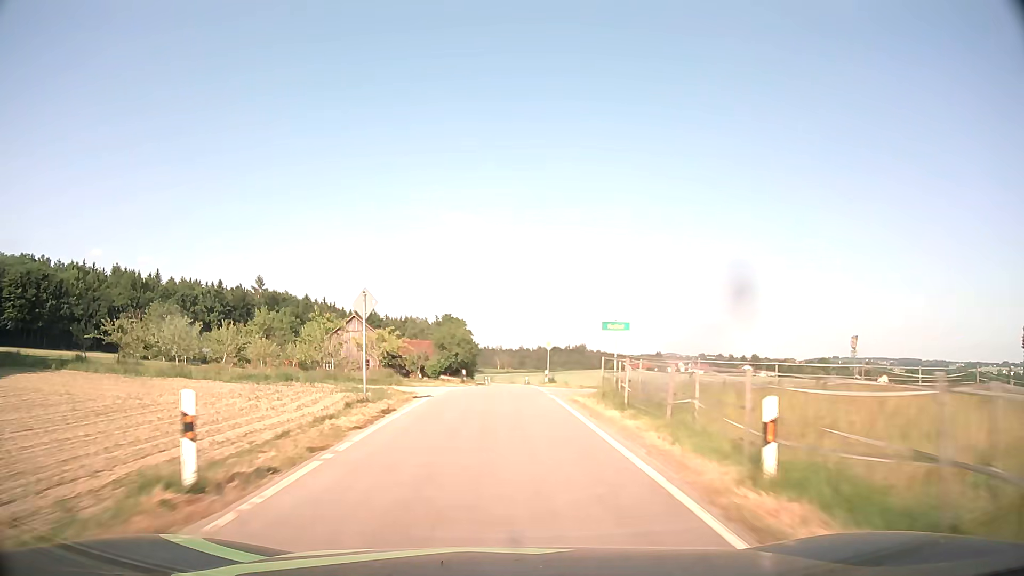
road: tertiary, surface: asphalt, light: Day
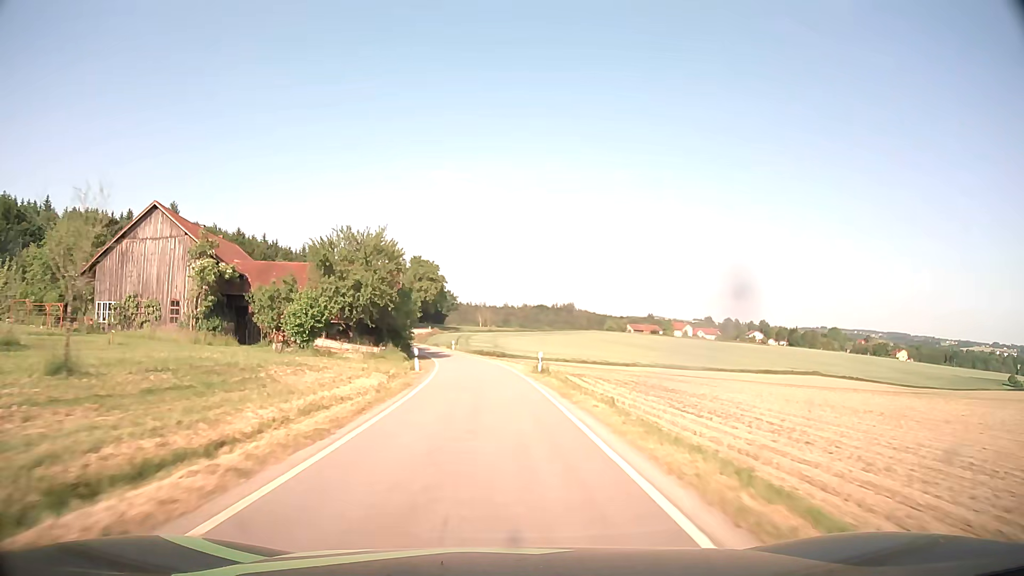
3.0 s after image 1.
(+0.8, +57.4) m; +2°
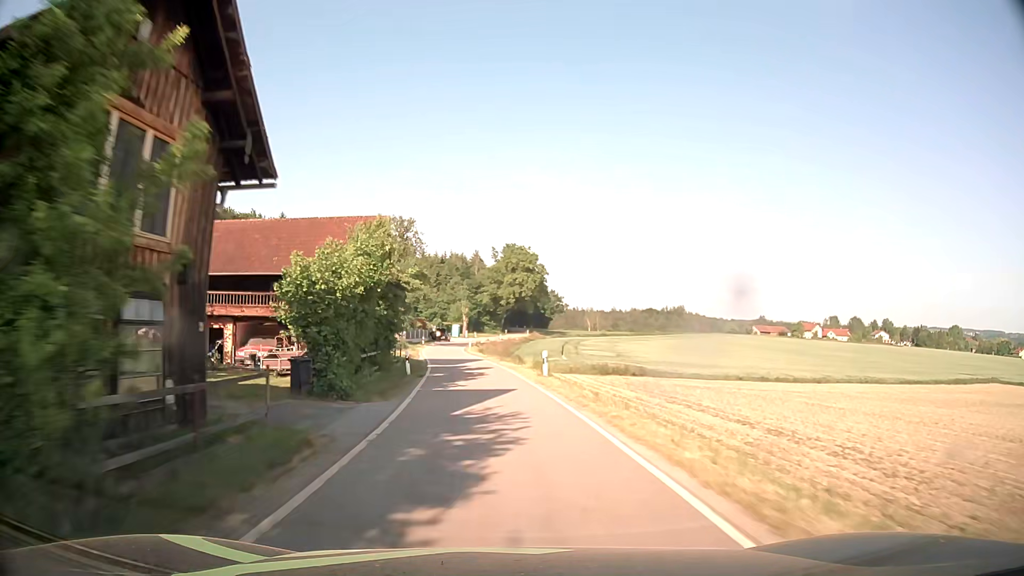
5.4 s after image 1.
(-2.5, +44.0) m; -8°
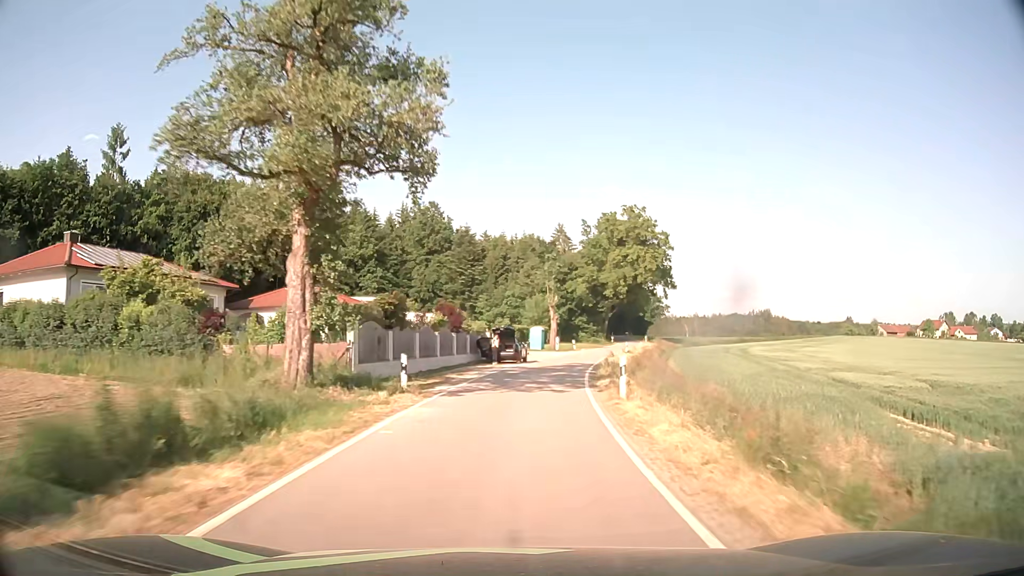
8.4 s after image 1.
(-5.4, +56.4) m; -7°
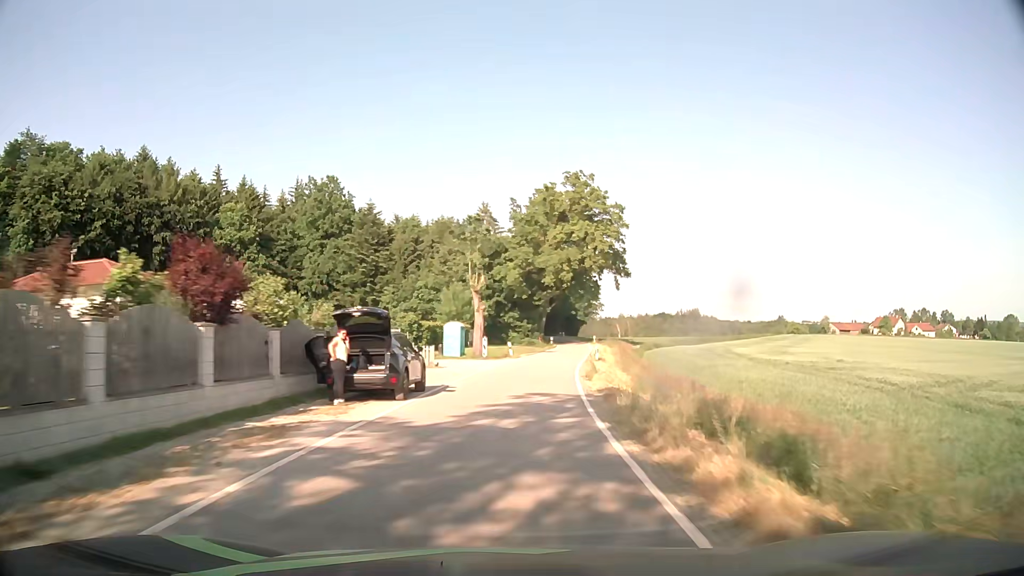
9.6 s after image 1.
(+1.2, +21.7) m; +7°
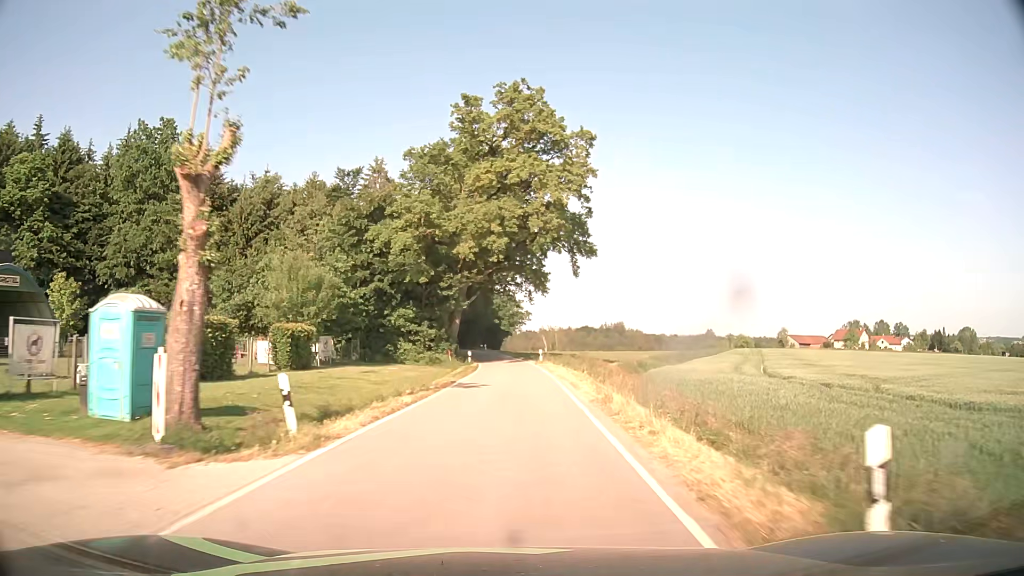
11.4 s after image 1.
(+2.1, +32.6) m; +7°
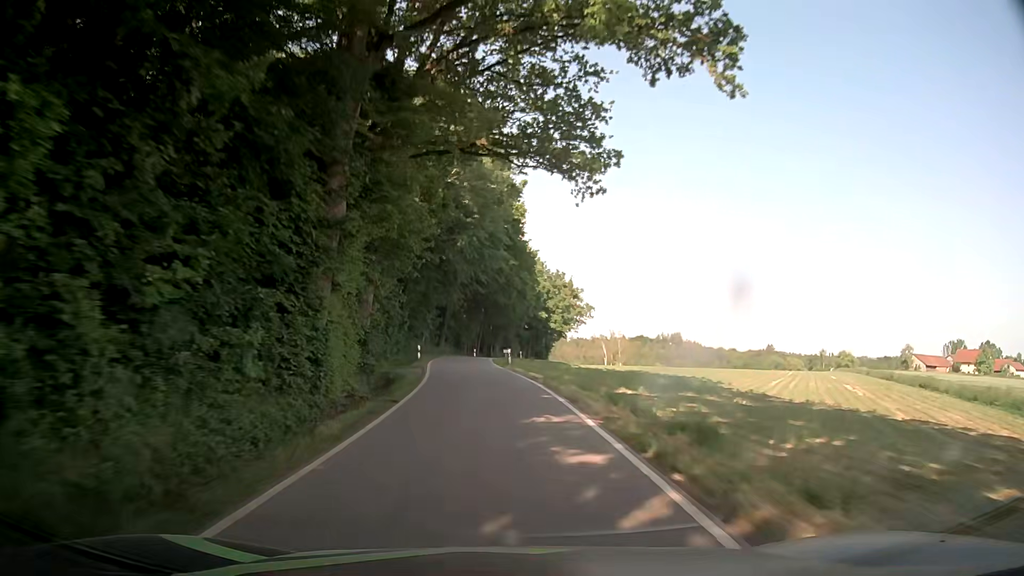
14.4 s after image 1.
(-0.3, +58.0) m; -4°
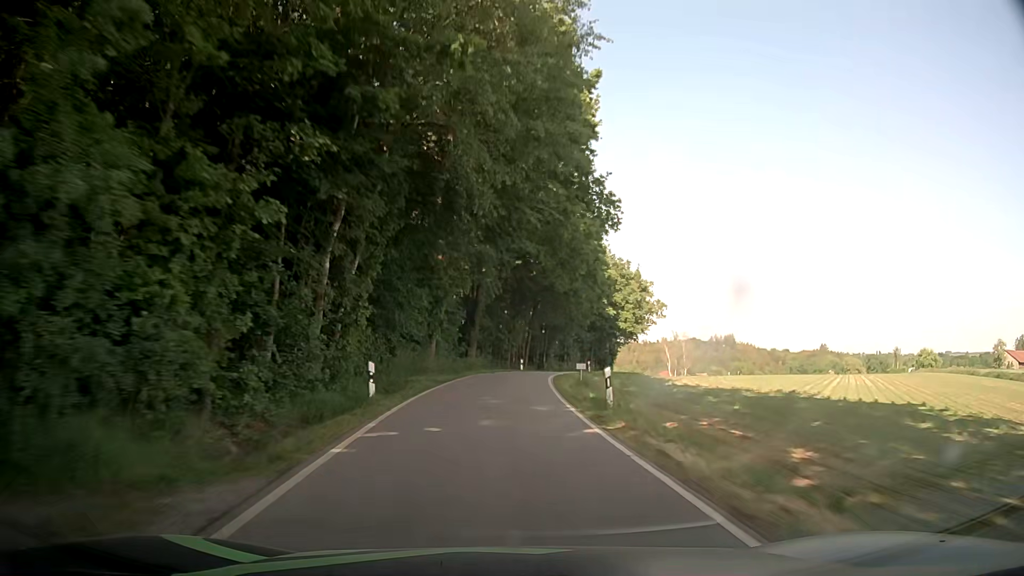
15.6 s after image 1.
(-1.1, +24.3) m; -4°
(0, +10) (0, +20) (0, +30) (+1, +40) (+3, +50) (+5, +59) (+8, +69) (+12, +78) (+15, +88) (+17, +98) m
